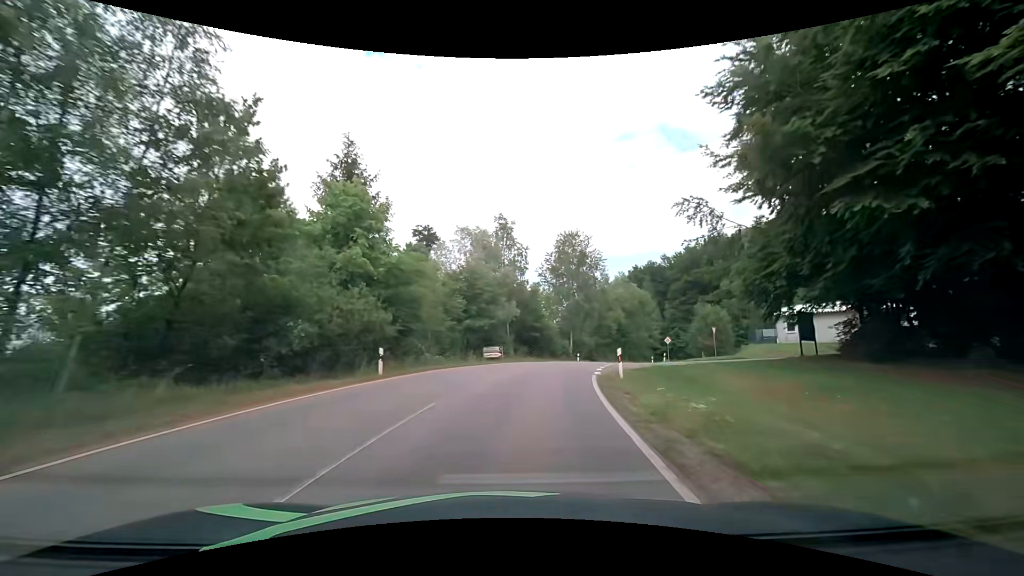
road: tertiary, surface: asphalt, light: Day
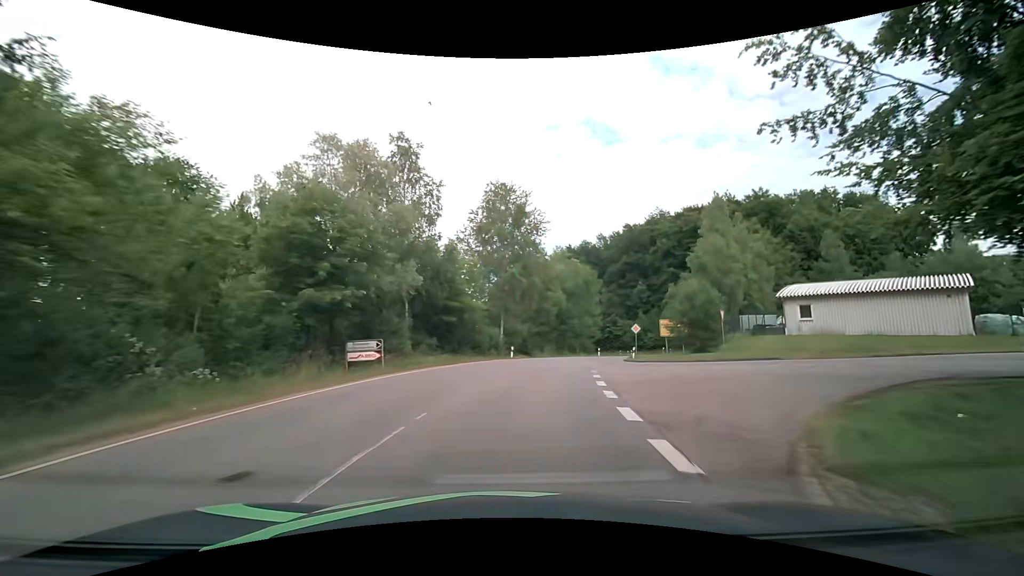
(+1.3, +18.0) m; +8°
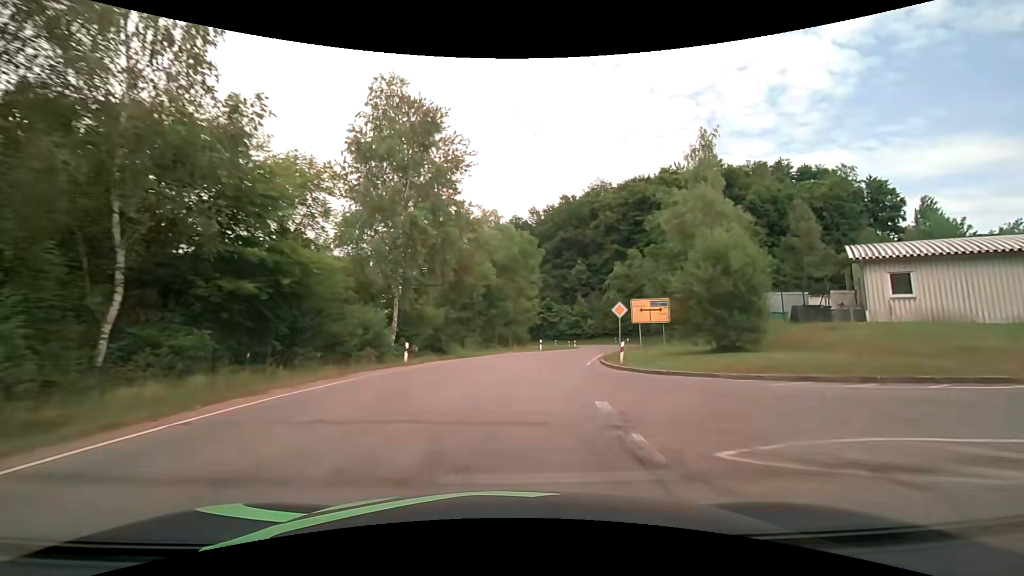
(+1.5, +17.8) m; +9°
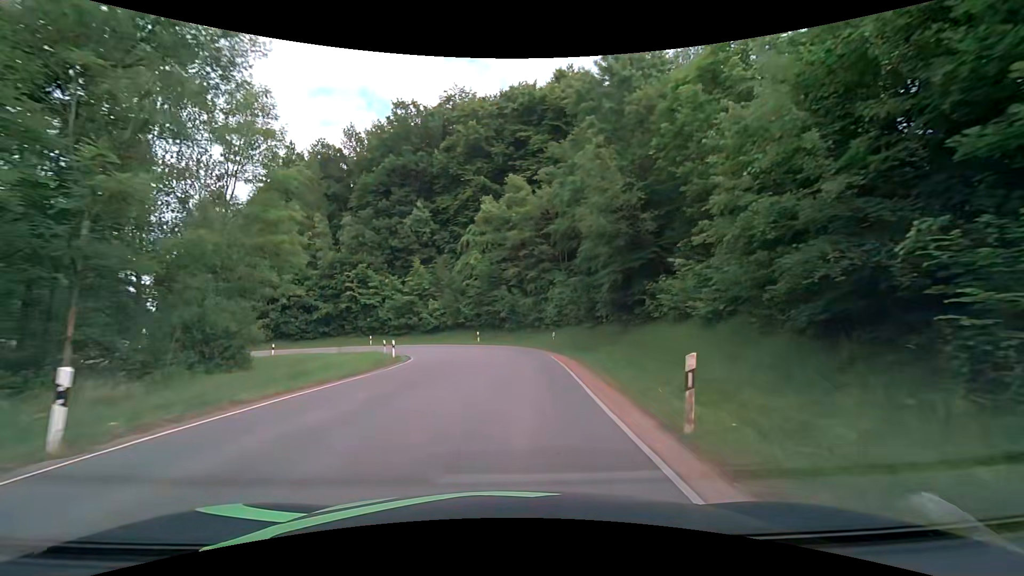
(+6.1, +38.4) m; +18°
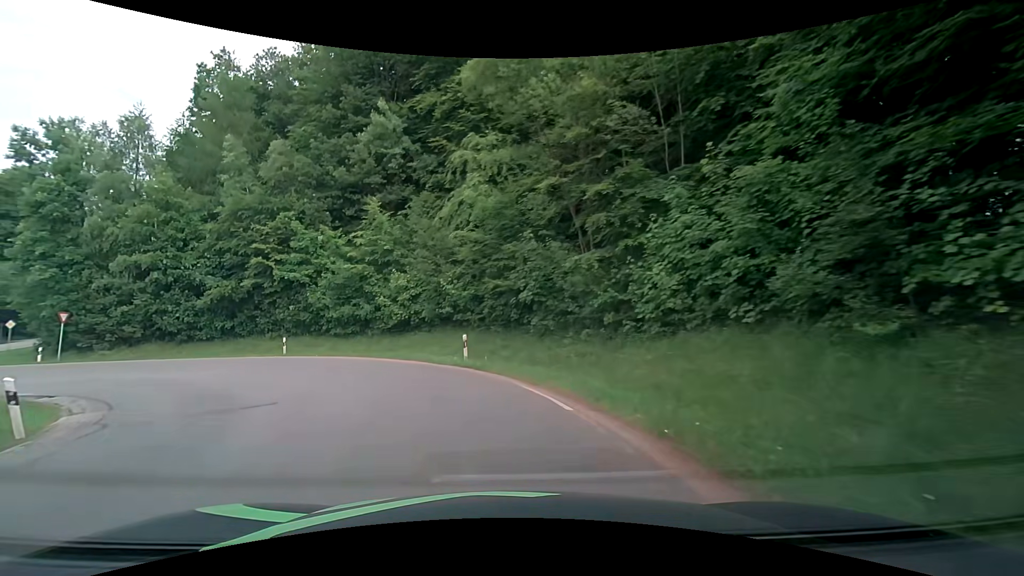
(+0.6, +25.7) m; -4°
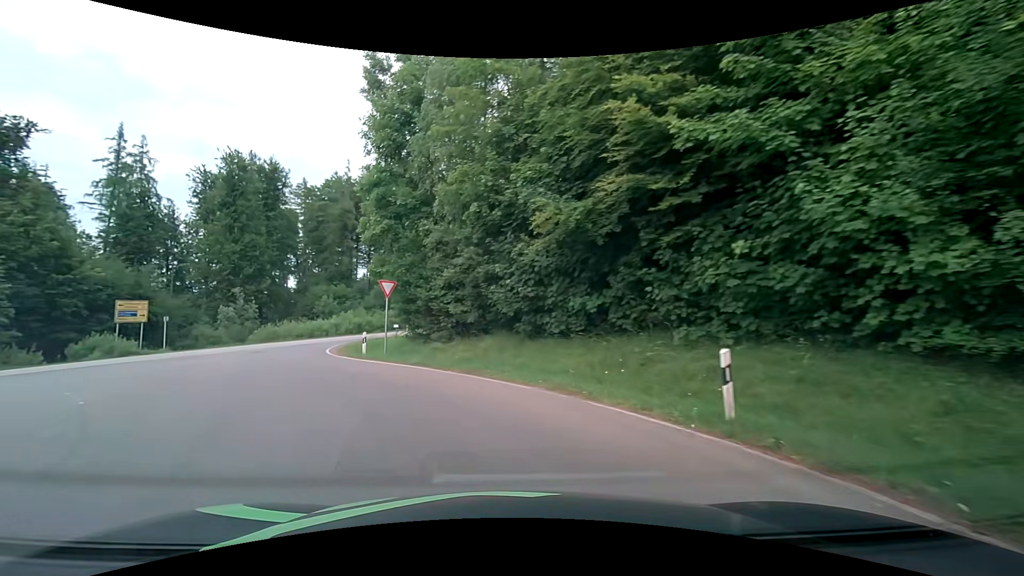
(-8.3, +22.7) m; -46°
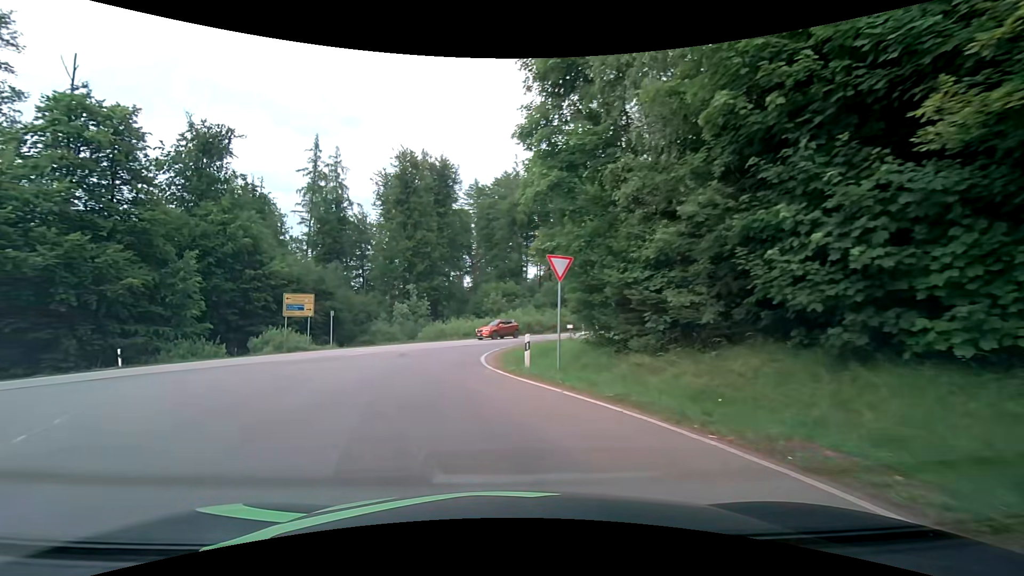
(-1.4, +8.1) m; -20°
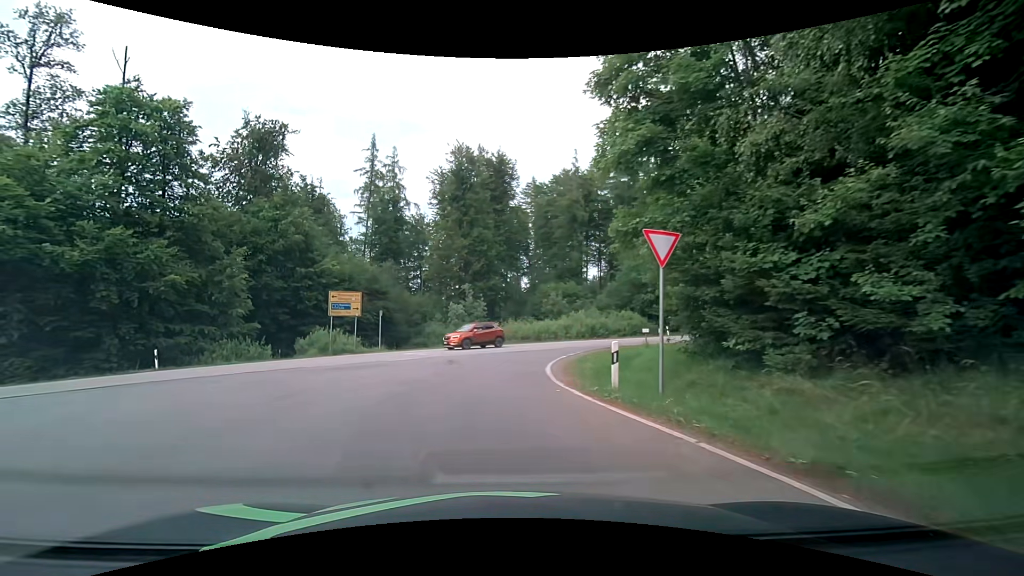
(-0.2, +3.9) m; -7°
